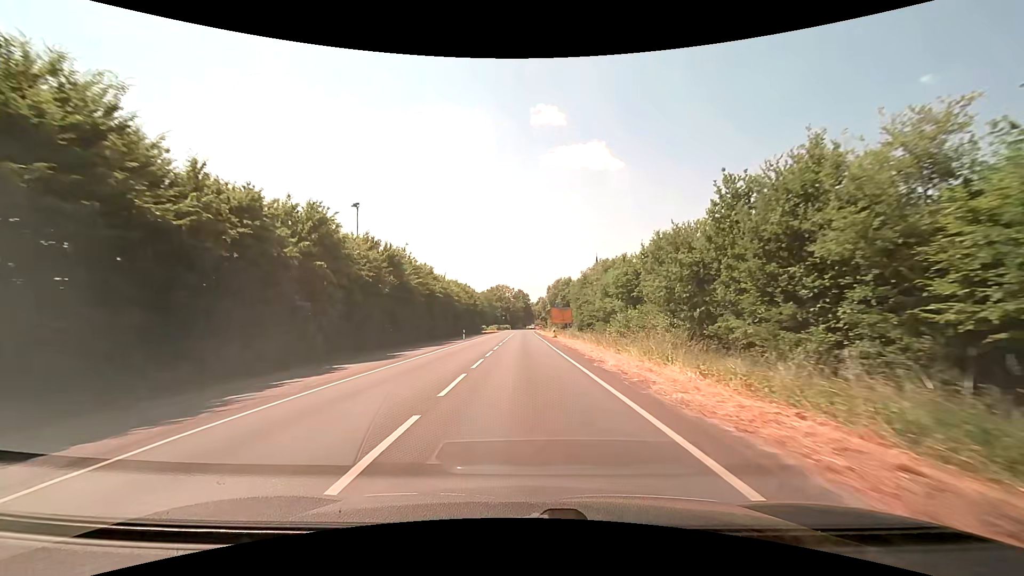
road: secondary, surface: asphalt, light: Day
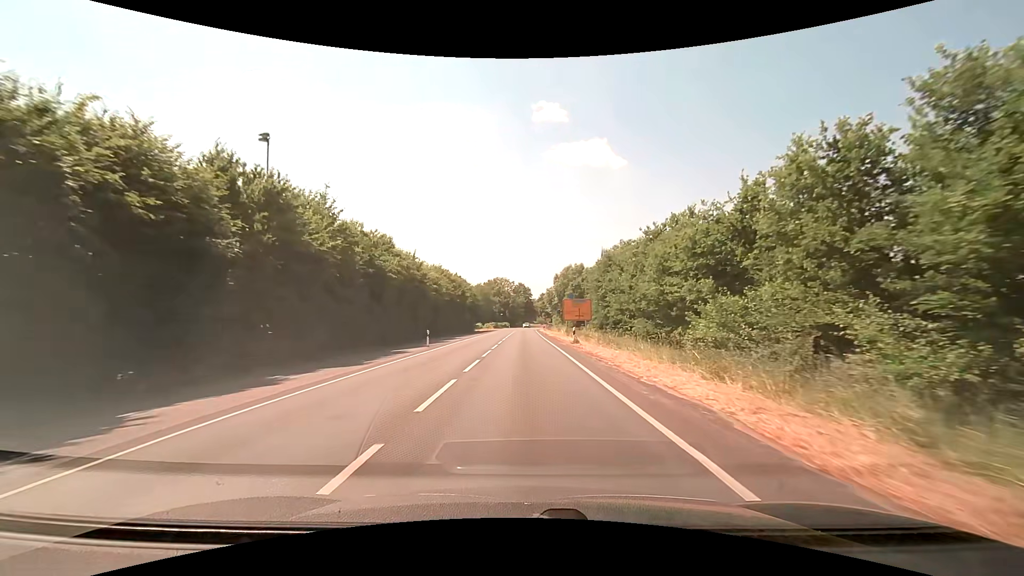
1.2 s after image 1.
(-0.1, +19.9) m; 0°
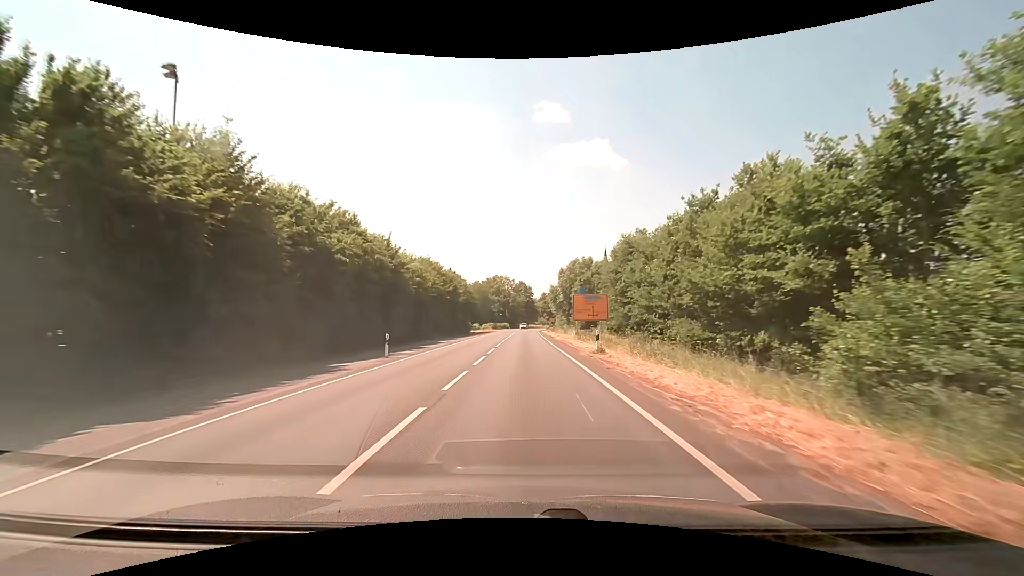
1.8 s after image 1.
(0.0, +9.8) m; 0°
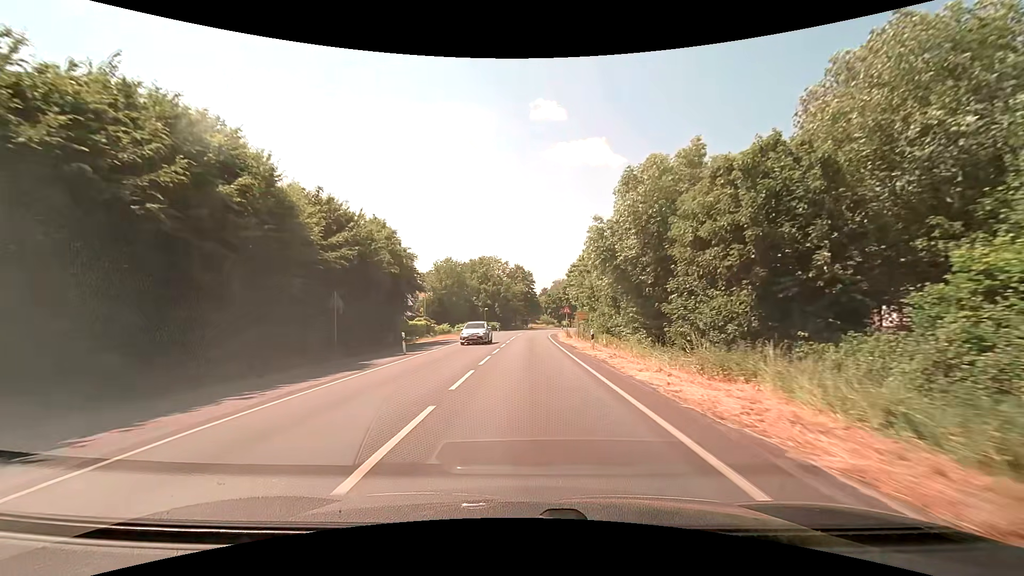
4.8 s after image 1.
(+0.3, +47.6) m; +1°
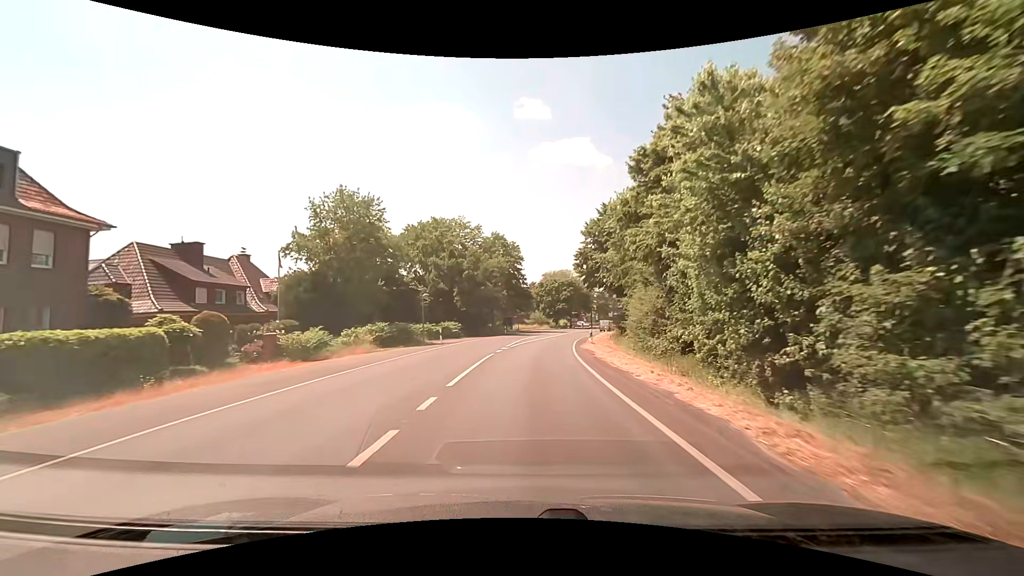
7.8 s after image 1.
(+0.4, +44.6) m; +1°
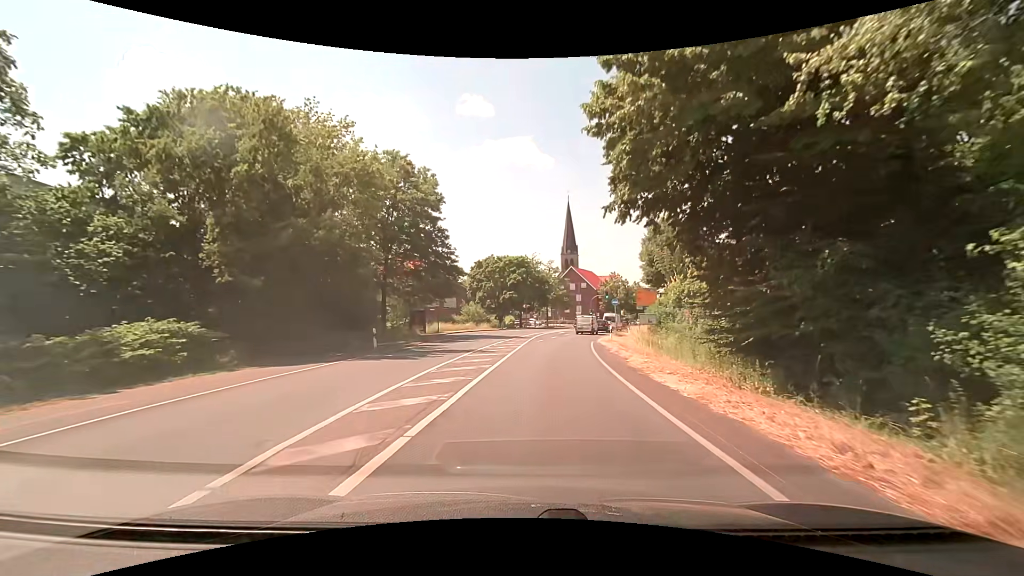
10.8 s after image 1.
(+1.5, +37.2) m; +6°
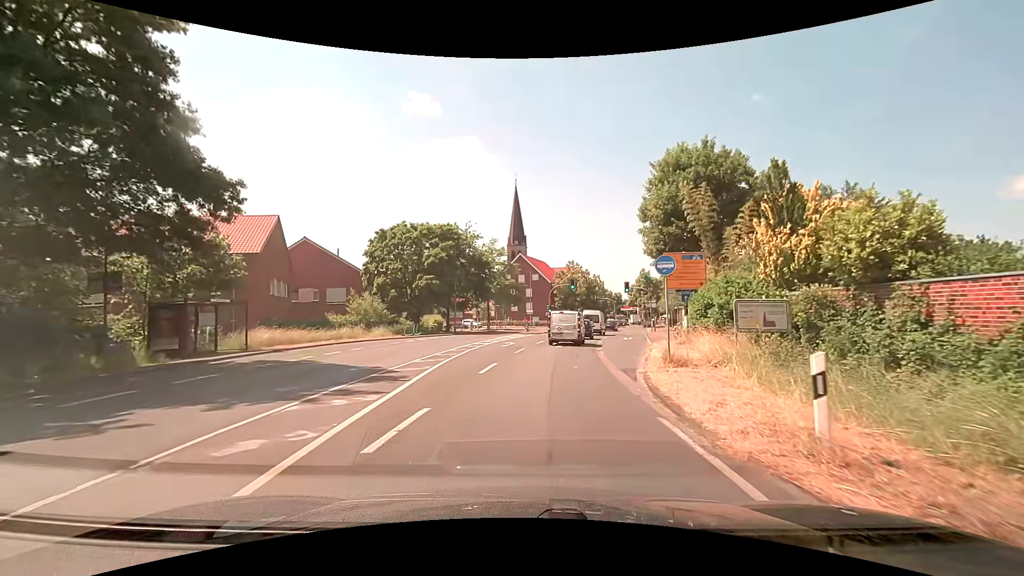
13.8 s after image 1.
(+2.0, +27.3) m; +7°
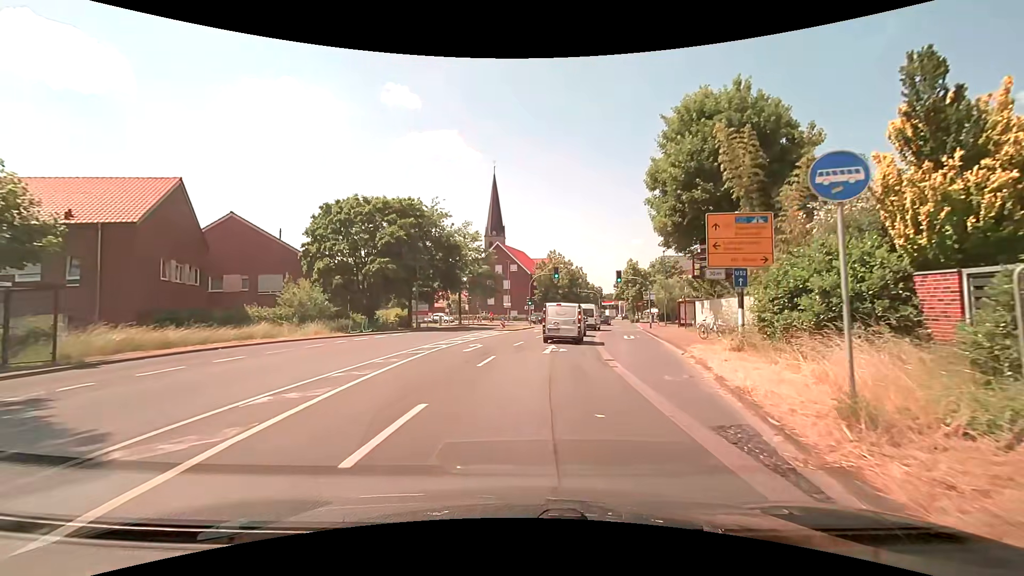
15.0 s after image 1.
(+0.1, +8.7) m; +3°
(0, +10) (+1, +20) (+2, +30) (+4, +40) (+5, +50) (+9, +59) (+16, +65) (+26, +65) (+36, +63) (+46, +61) m
